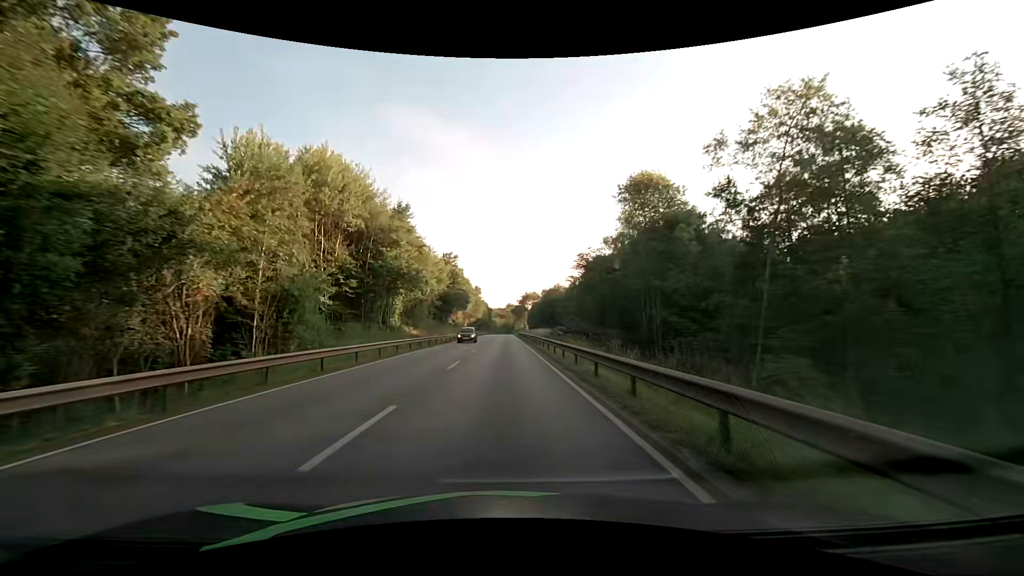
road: primary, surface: asphalt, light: Day
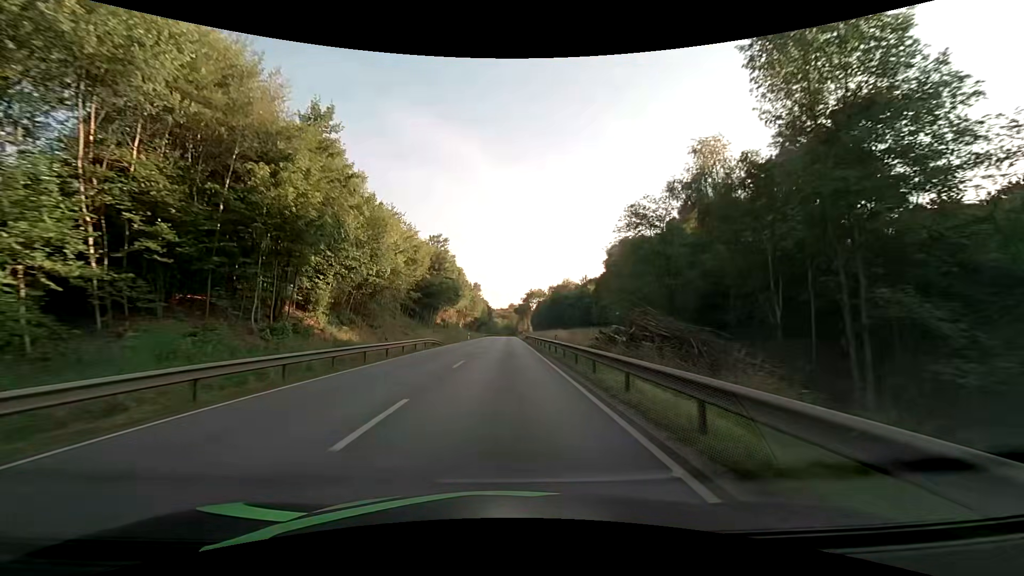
(-0.1, +23.4) m; -1°
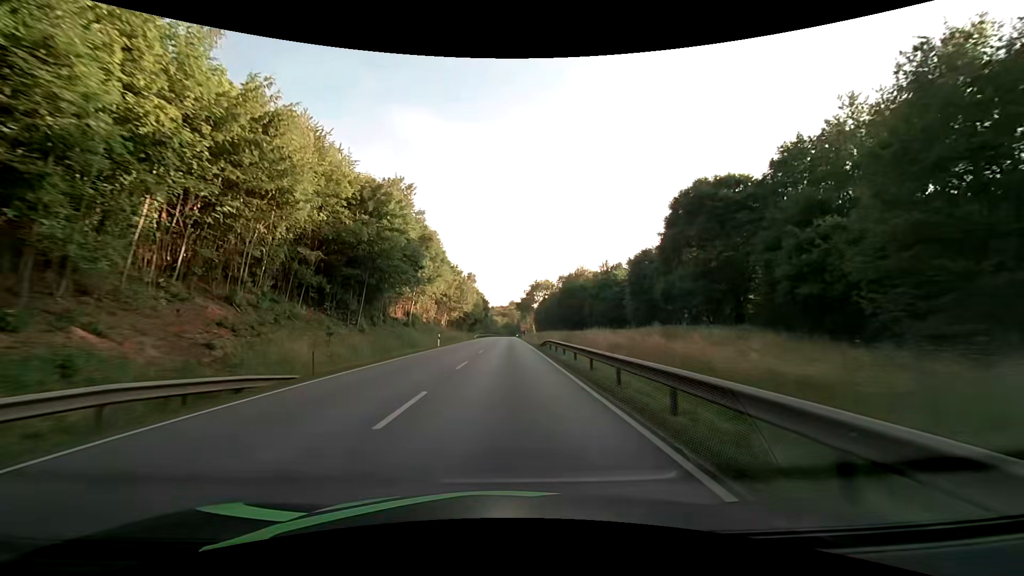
(-0.1, +34.7) m; 0°
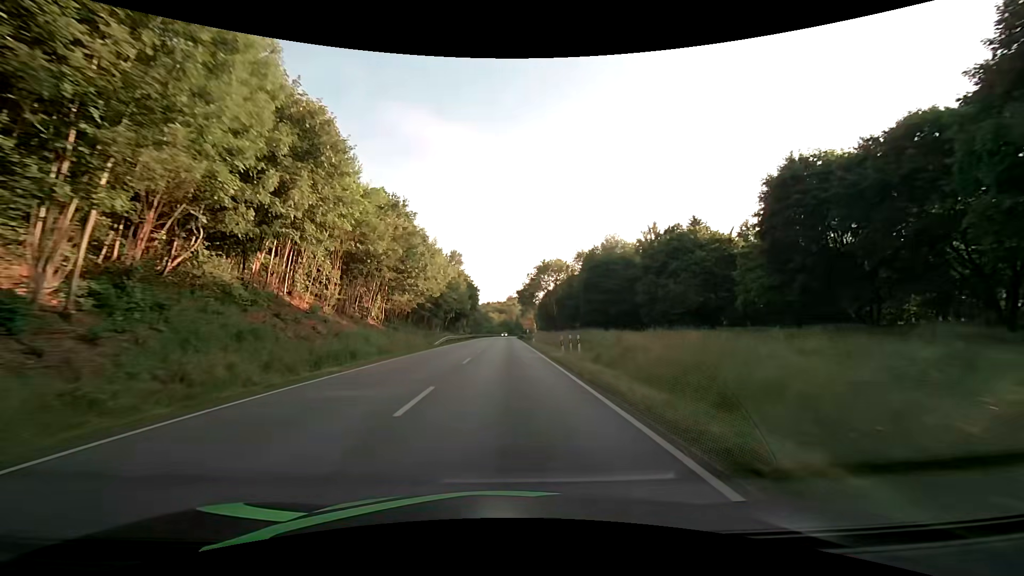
(+0.1, +45.9) m; 0°
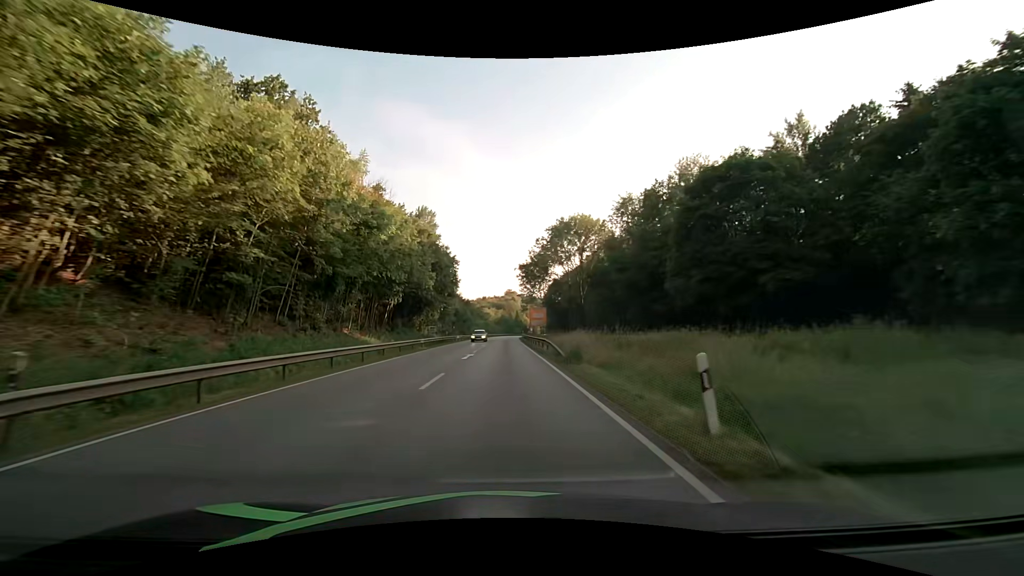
(+0.3, +45.1) m; 0°
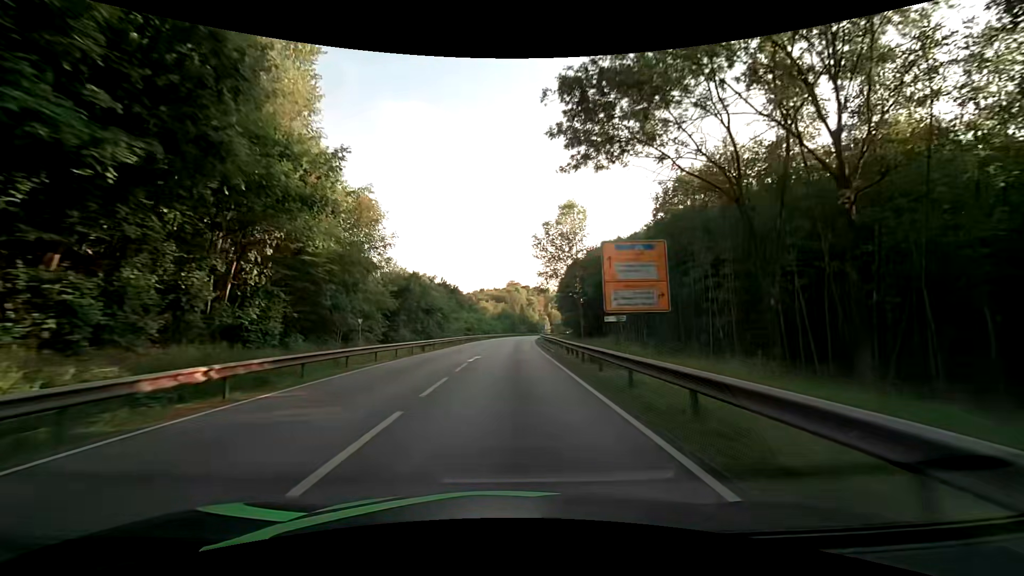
(-0.2, +55.8) m; 0°
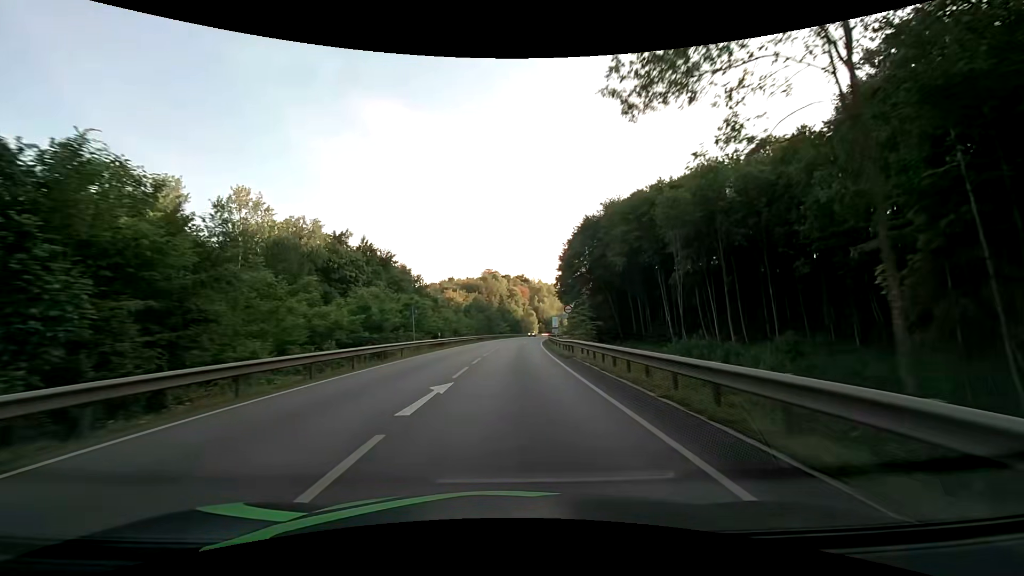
(+1.1, +55.9) m; +3°
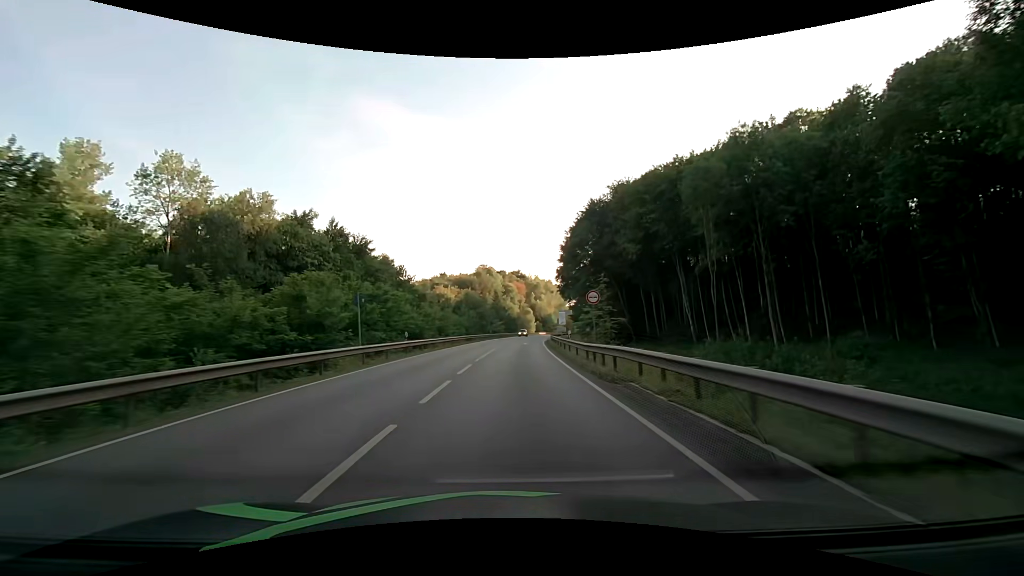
(0.0, +11.2) m; 0°
(0, +10) (0, +20) (+1, +30) (+1, +40) (+2, +50) (+2, +60) (+3, +70) (+4, +80) (+5, +90) (+7, +100) m
